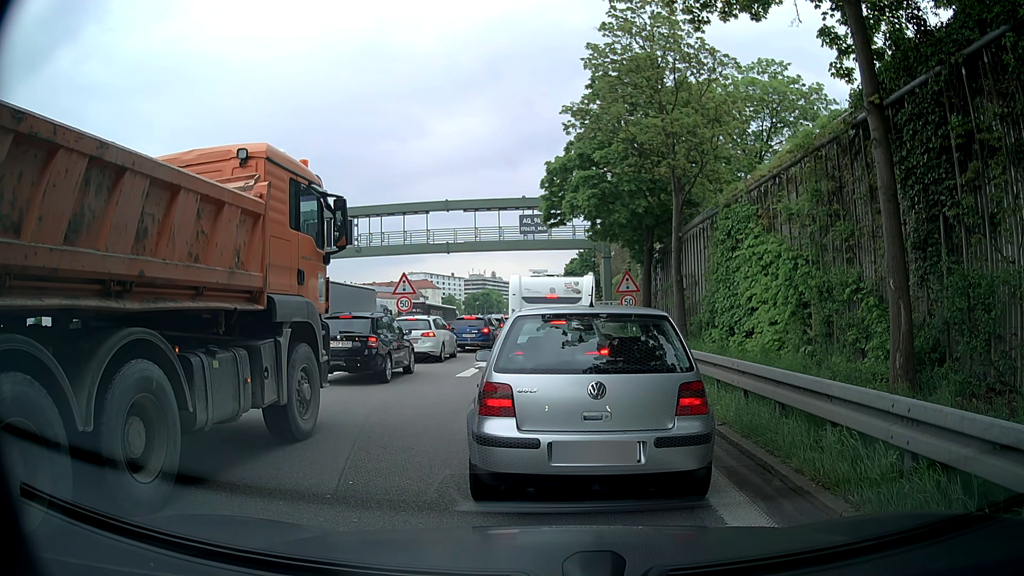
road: motorway_link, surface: asphalt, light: Day
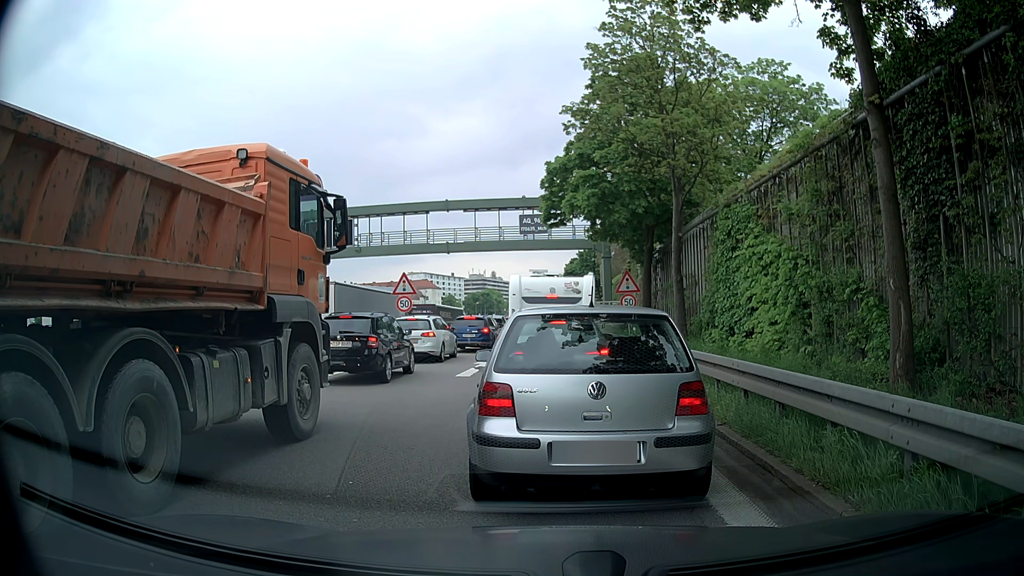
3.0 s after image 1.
(0.0, 0.0) m; 0°
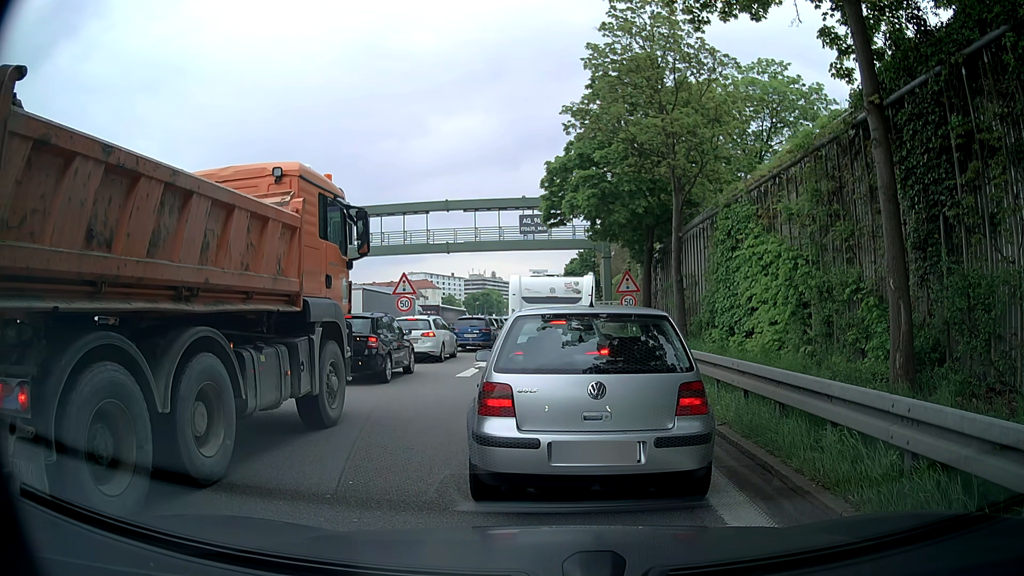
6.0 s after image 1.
(0.0, 0.0) m; 0°
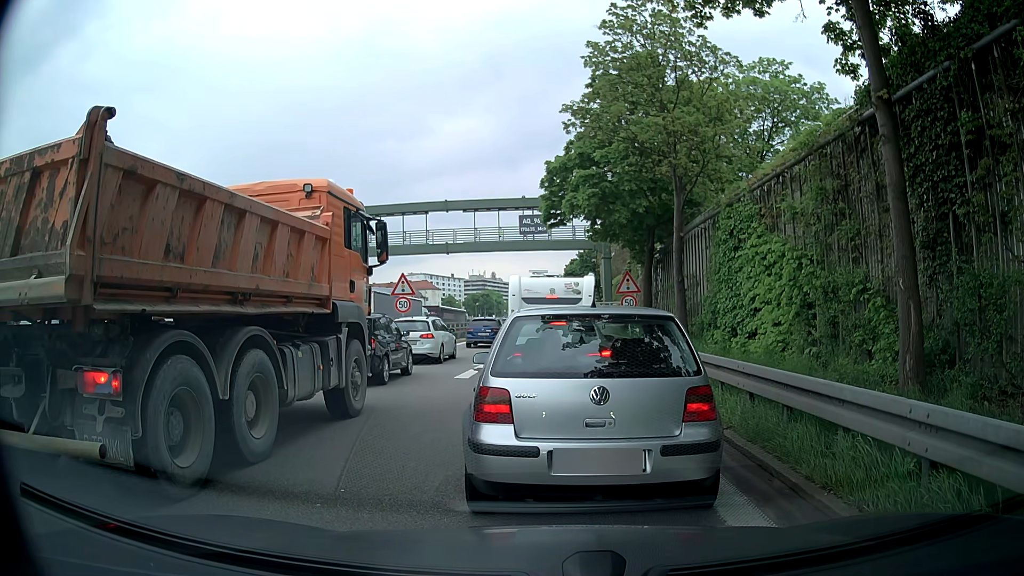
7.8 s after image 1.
(0.0, +0.2) m; 0°
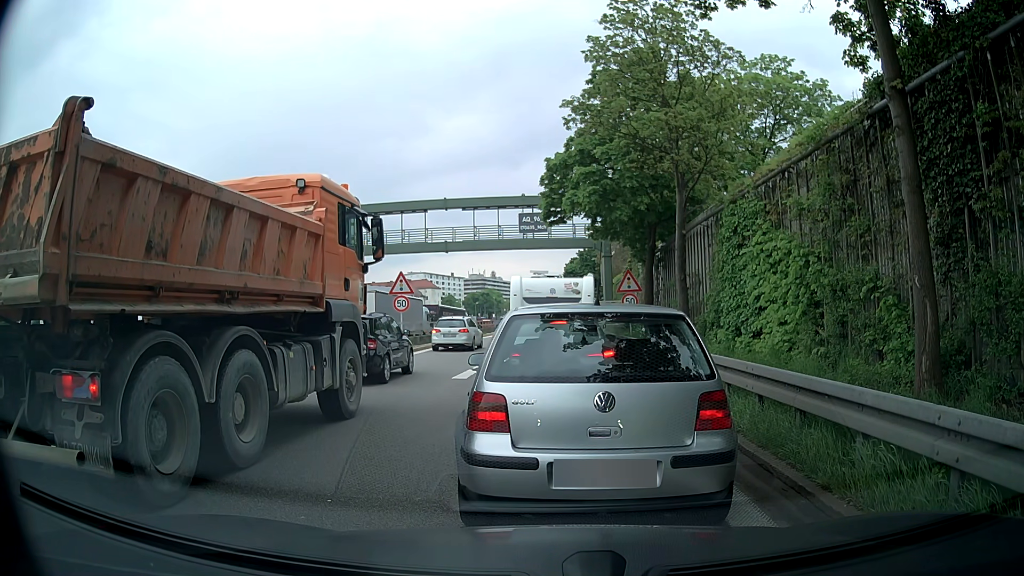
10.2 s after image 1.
(0.0, +0.4) m; 0°
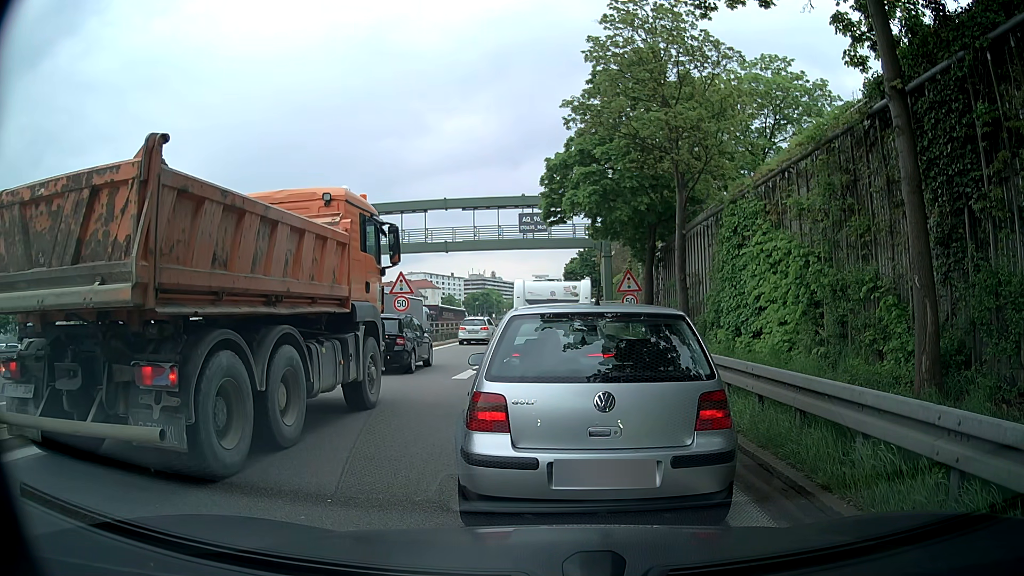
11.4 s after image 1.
(0.0, 0.0) m; 0°
